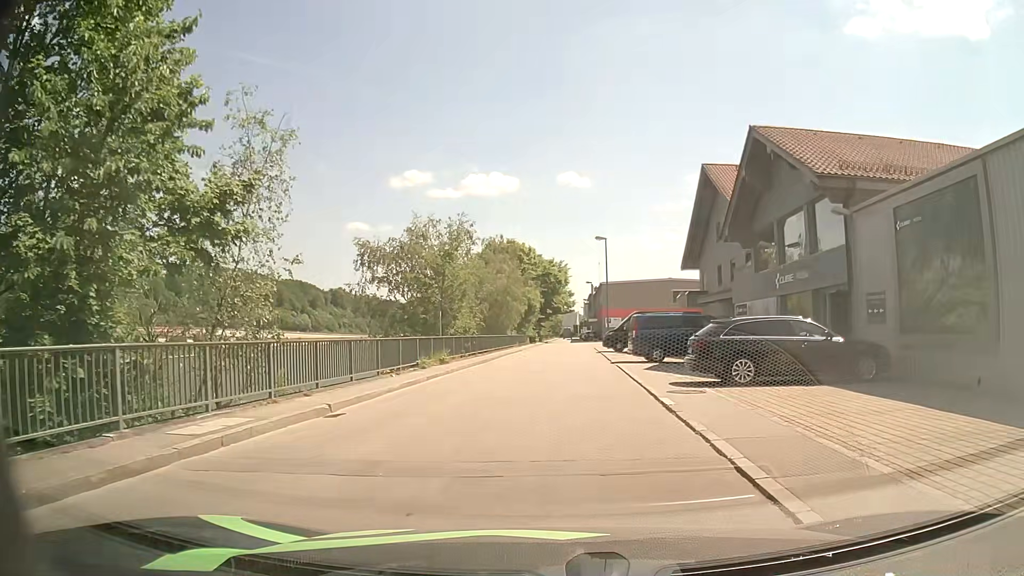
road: unclassified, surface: asphalt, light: Day
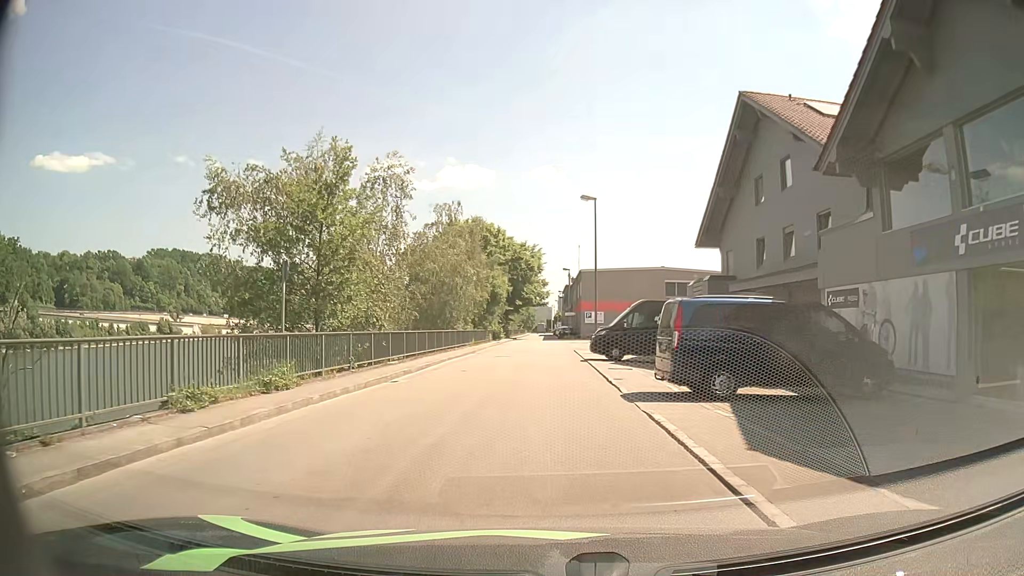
(+0.5, +14.0) m; +3°
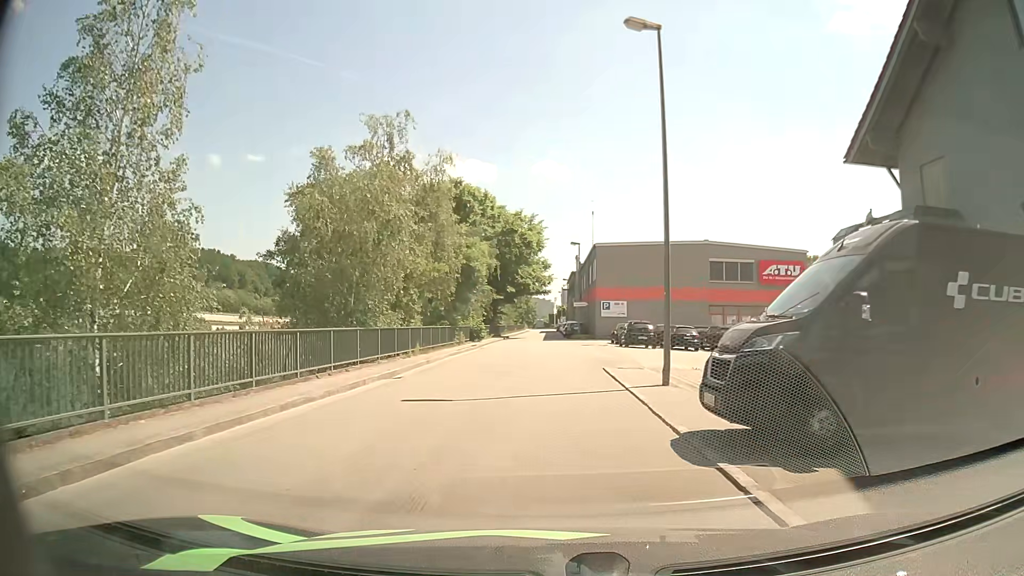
(-0.2, +20.1) m; 0°
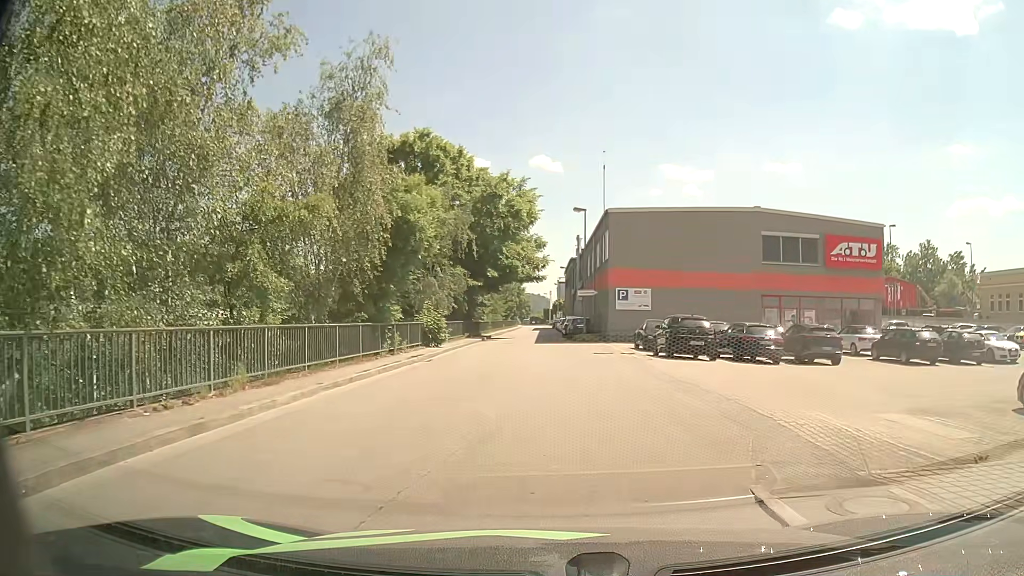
(0.0, +14.9) m; +1°
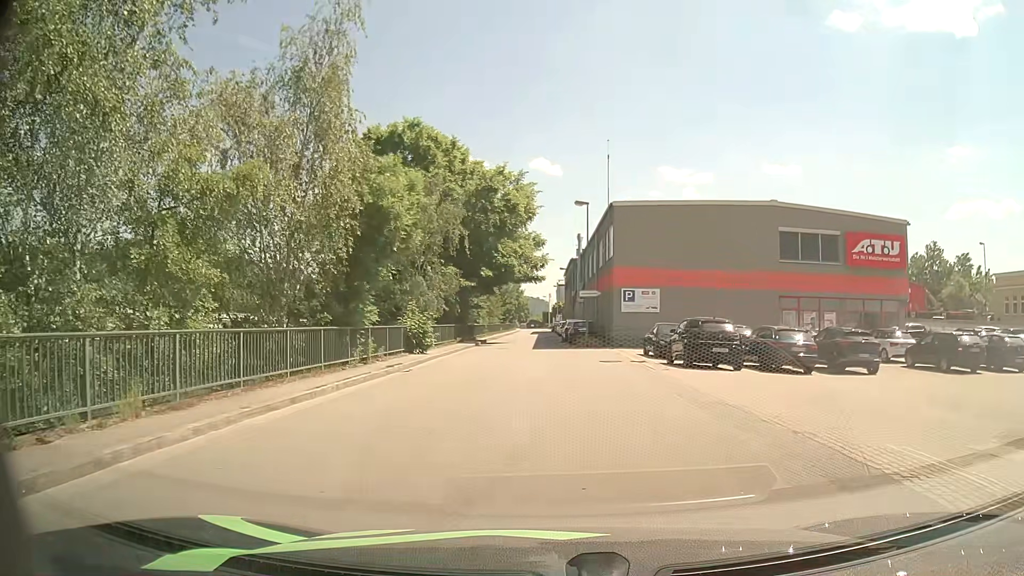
(0.0, +3.3) m; 0°
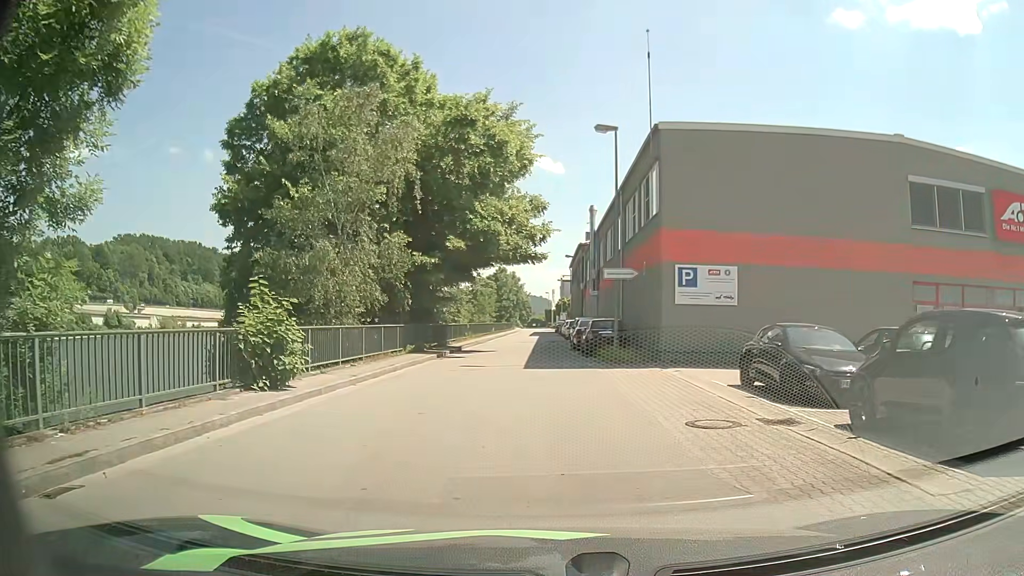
(-0.1, +14.4) m; -1°
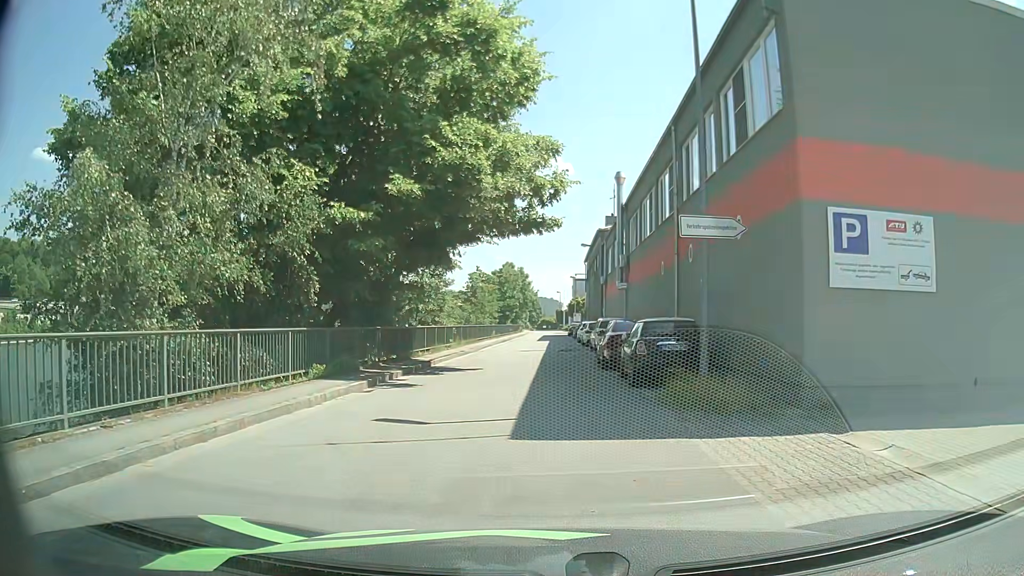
(0.0, +11.2) m; -1°
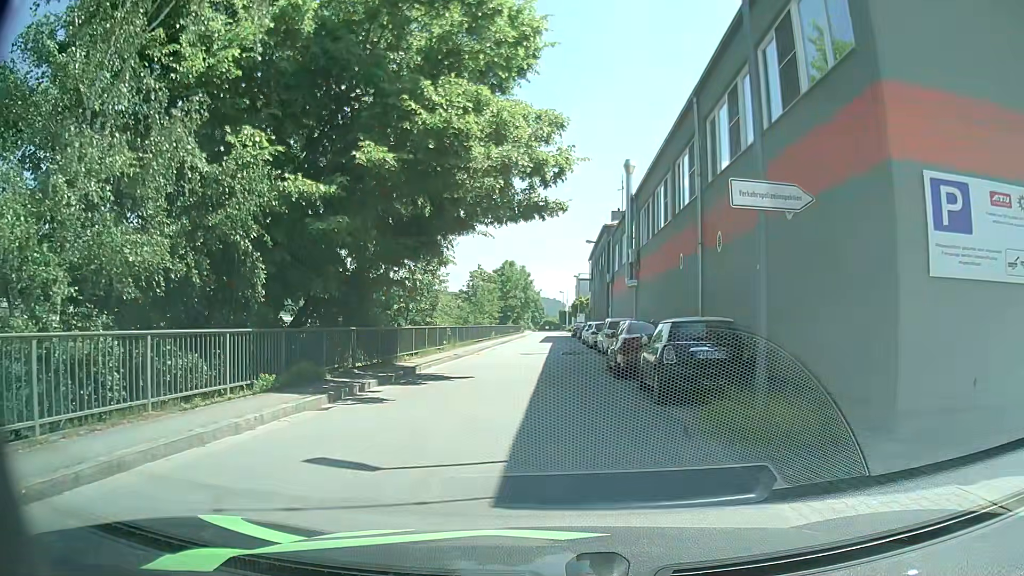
(0.0, +2.9) m; 0°
